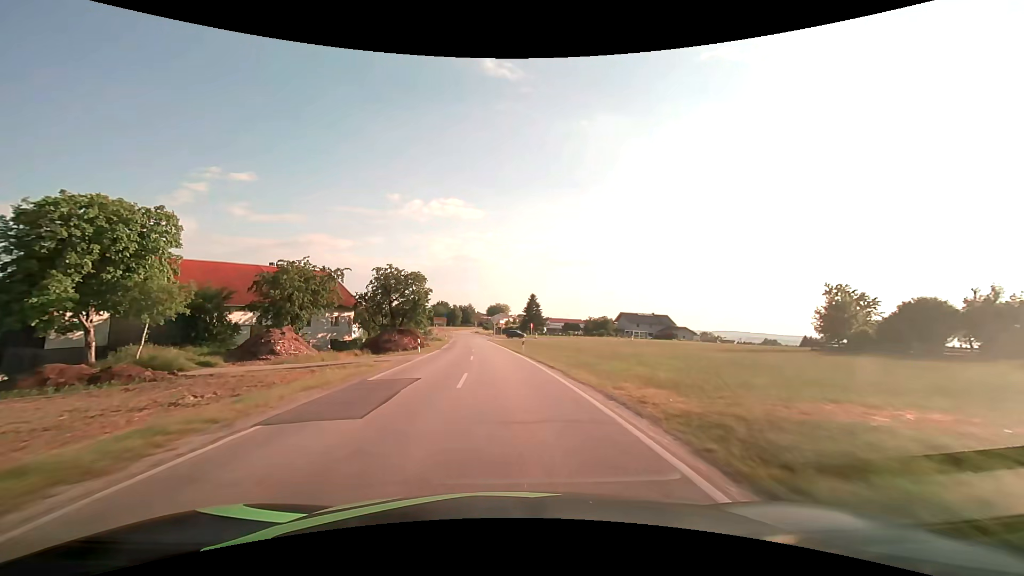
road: secondary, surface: asphalt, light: Day
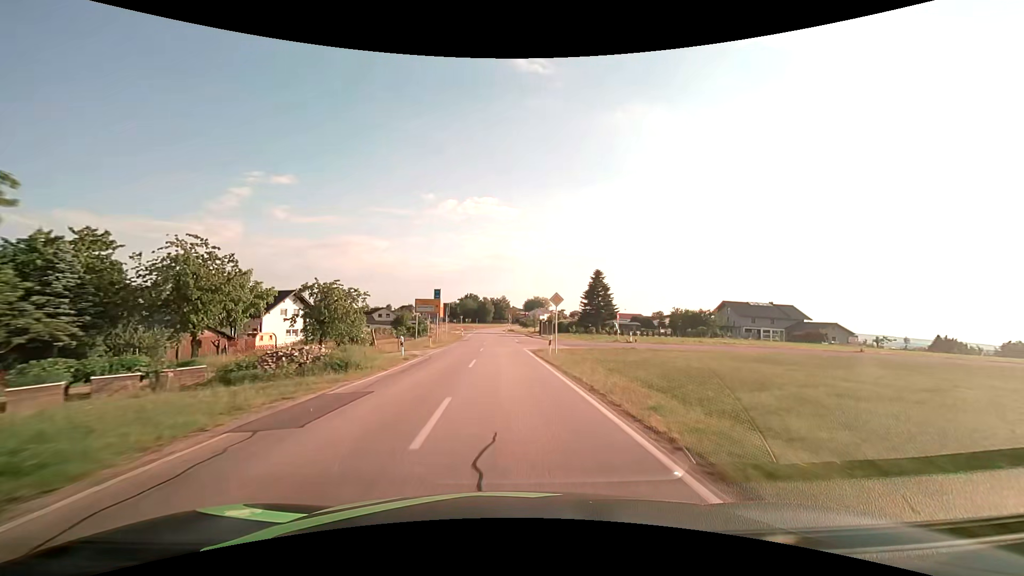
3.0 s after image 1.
(-2.6, +53.7) m; -4°
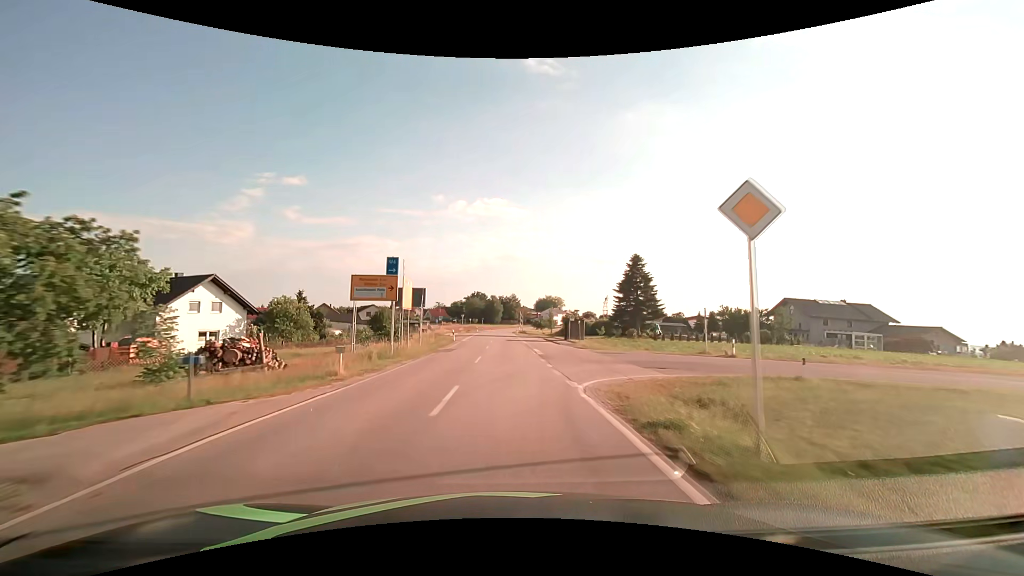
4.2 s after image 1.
(-0.2, +21.4) m; -1°
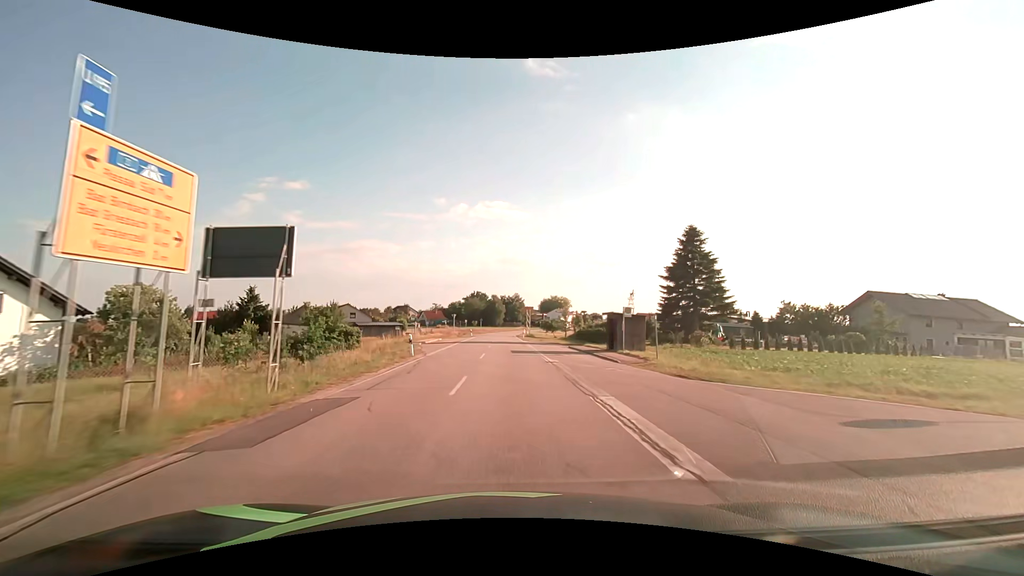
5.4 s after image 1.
(-0.1, +21.3) m; 0°
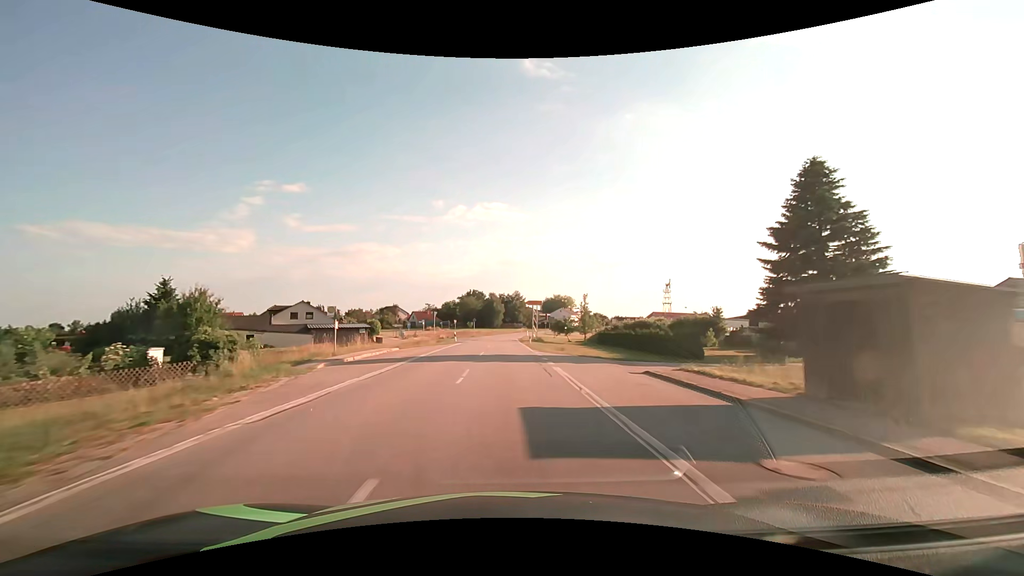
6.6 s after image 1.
(0.0, +21.2) m; 0°
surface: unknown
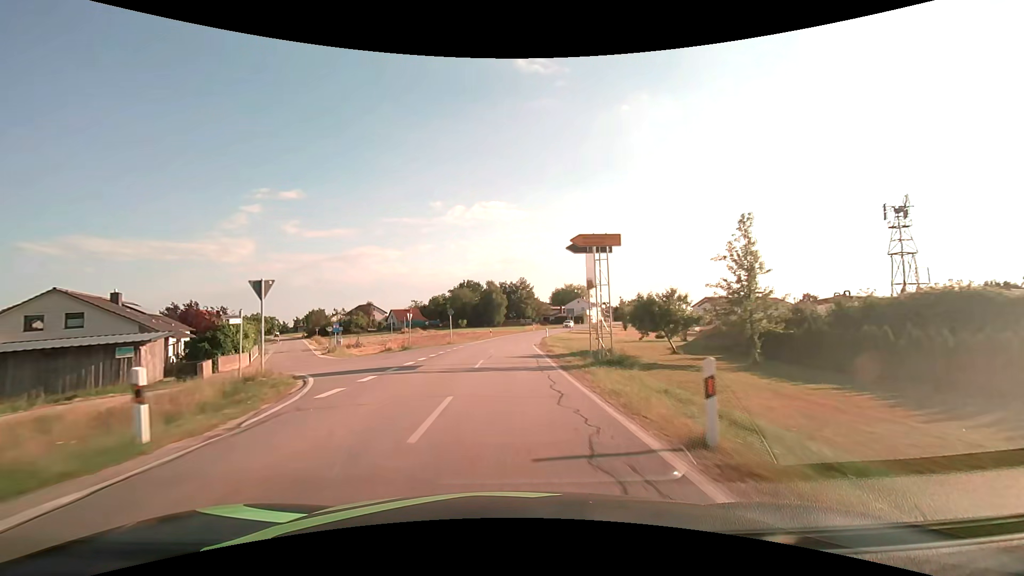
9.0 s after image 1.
(-0.2, +42.2) m; 0°
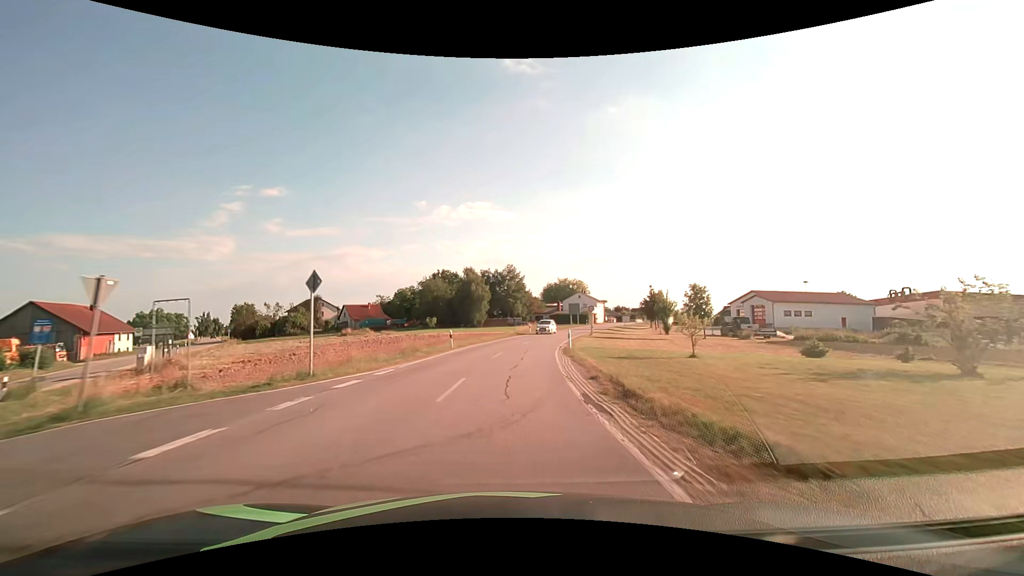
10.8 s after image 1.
(+0.3, +31.7) m; +1°
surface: asphalt
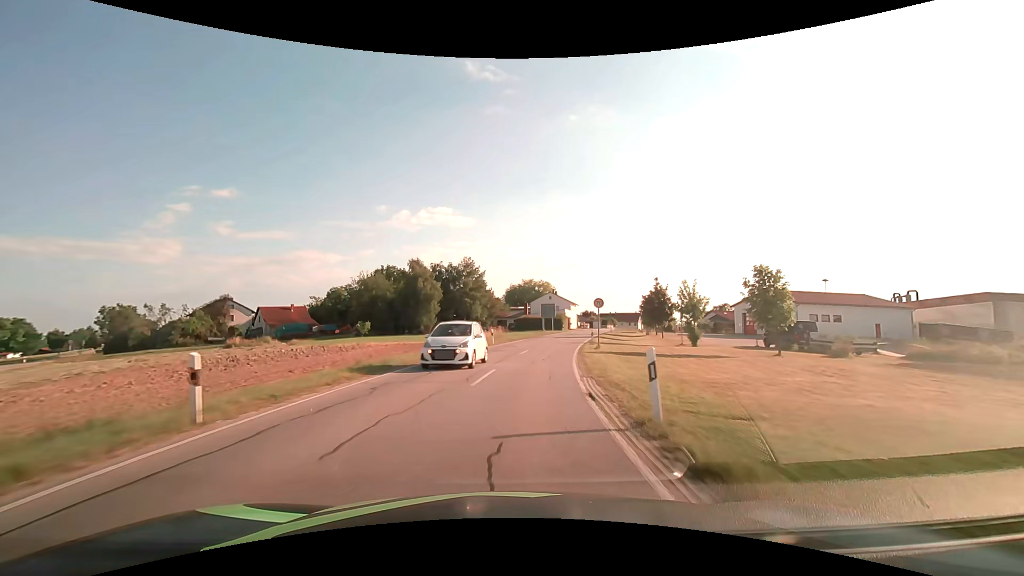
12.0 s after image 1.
(+0.8, +21.1) m; +4°
(0, +10) (+1, +20) (+3, +30) (+4, +40) (+7, +49) (+9, +59) (+11, +69) (+14, +79) (+16, +88) (+19, +98) m
